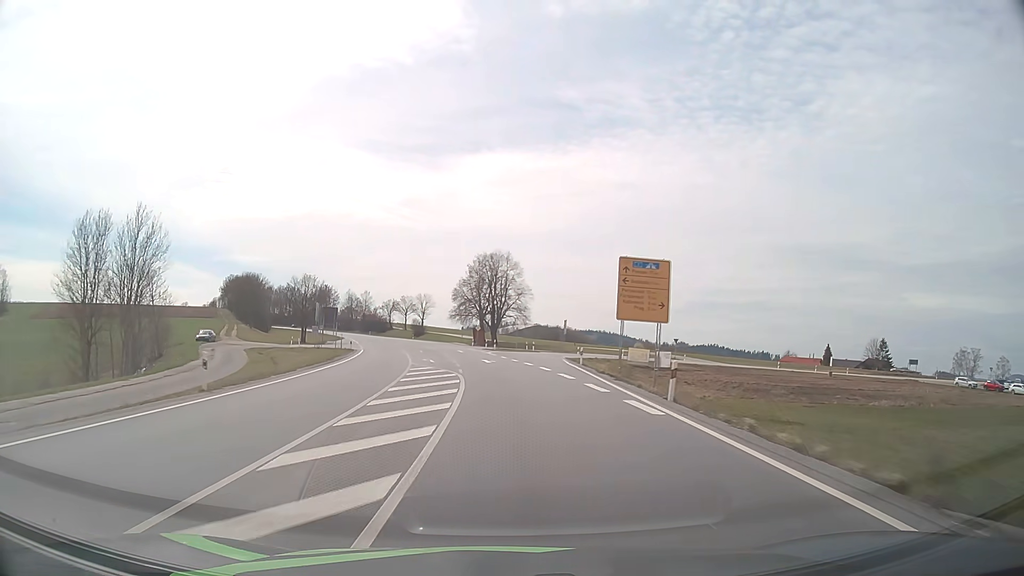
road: primary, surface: asphalt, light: Day
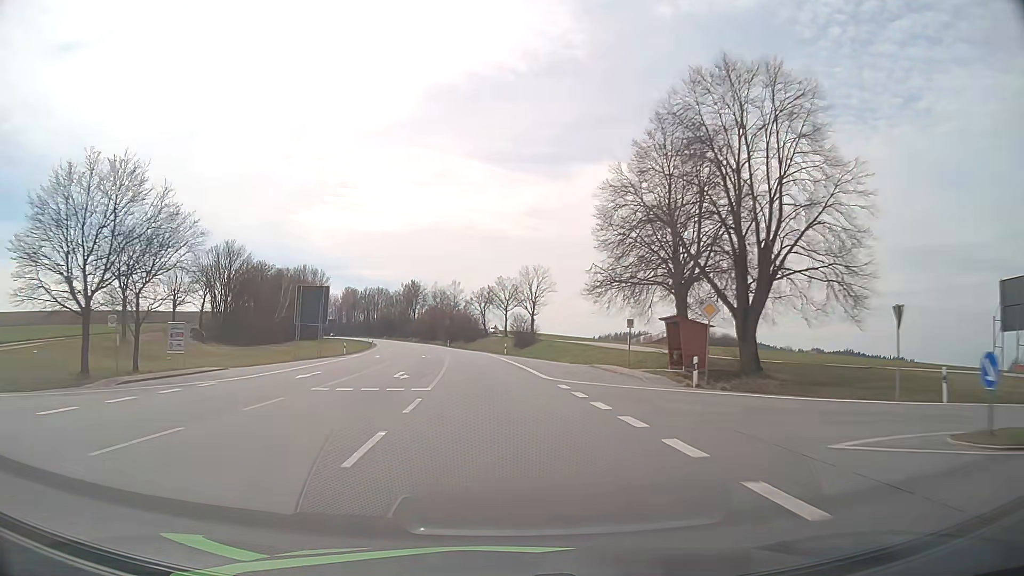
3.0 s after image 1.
(-6.5, +74.2) m; -11°
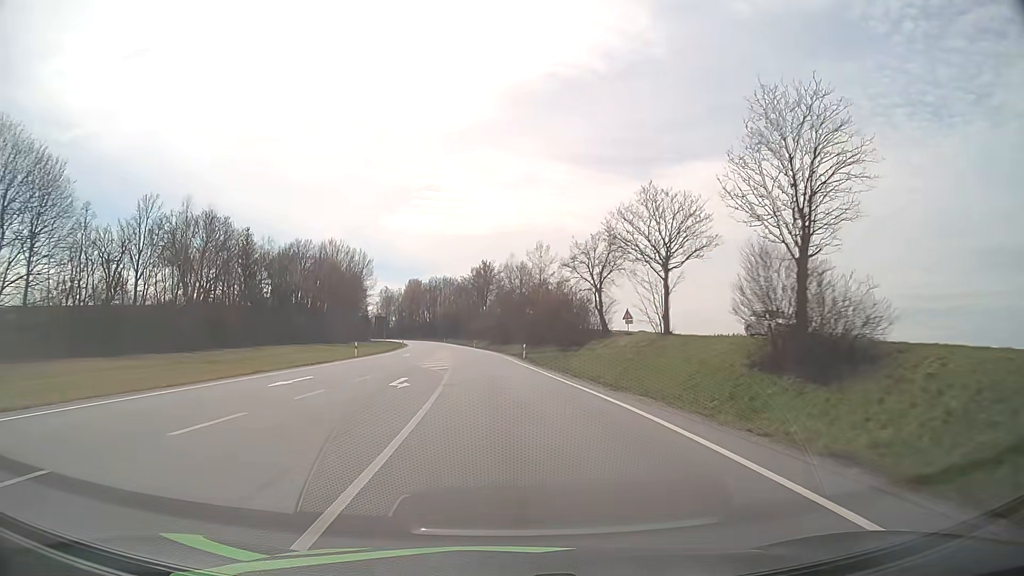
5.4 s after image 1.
(-4.1, +58.8) m; -8°
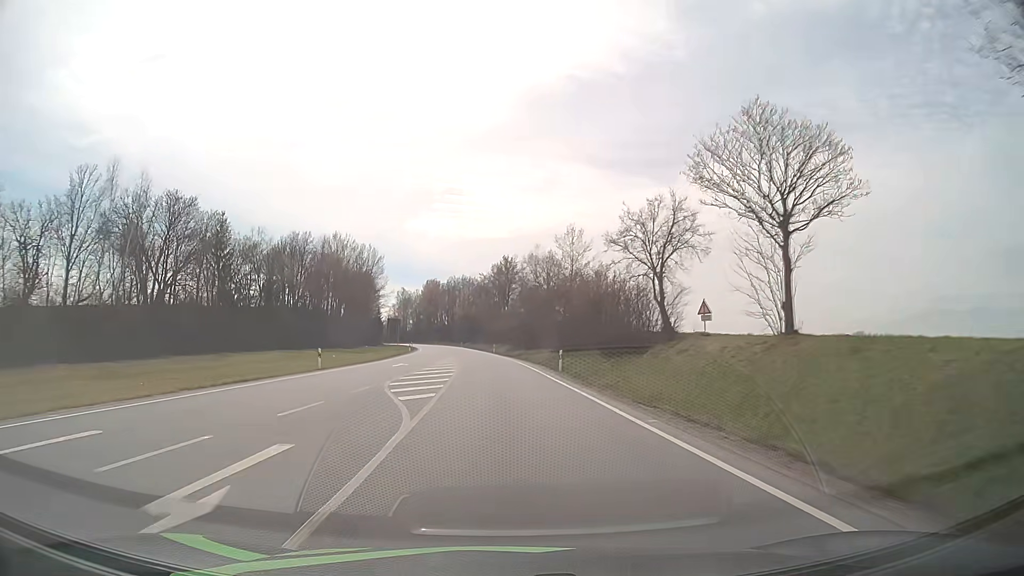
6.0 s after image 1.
(-0.2, +14.7) m; -2°
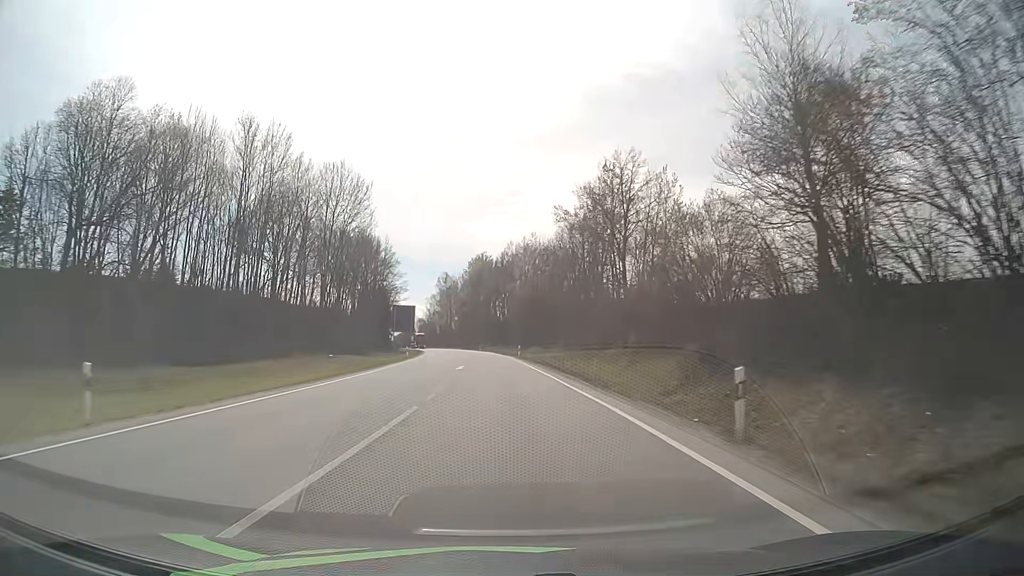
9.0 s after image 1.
(-4.2, +73.8) m; -6°
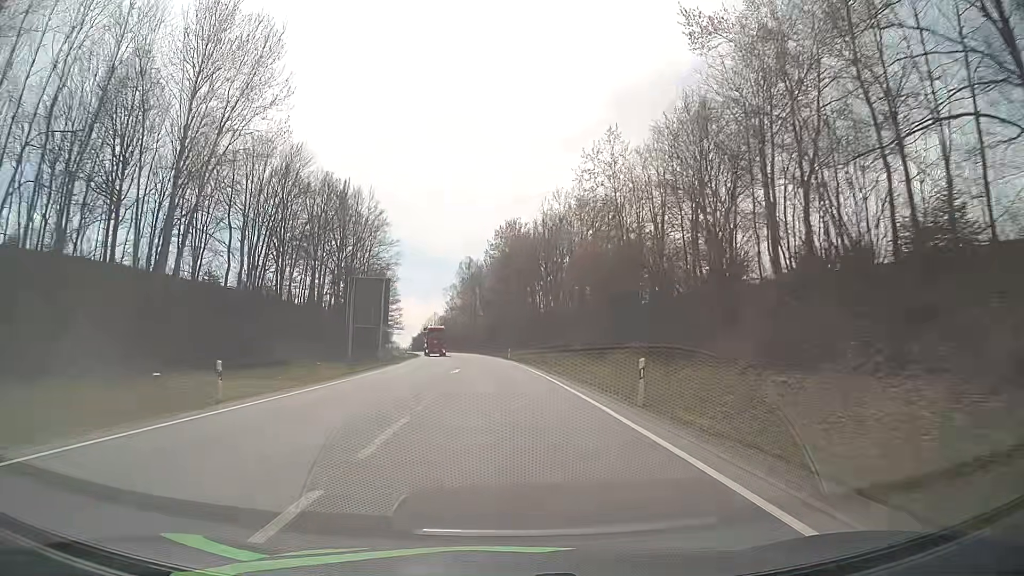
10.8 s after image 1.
(-1.1, +44.6) m; -3°
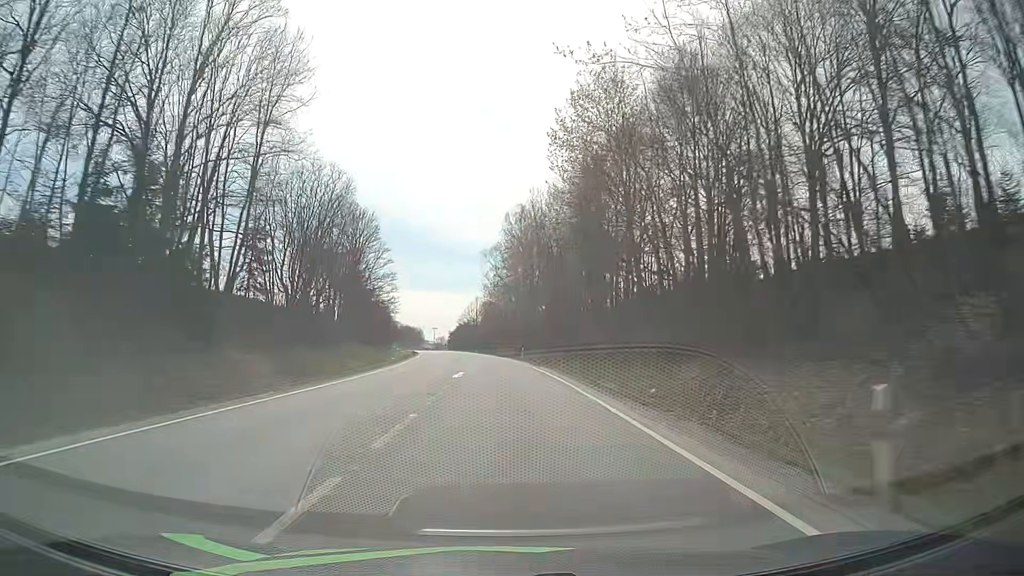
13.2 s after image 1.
(-2.6, +59.8) m; -5°
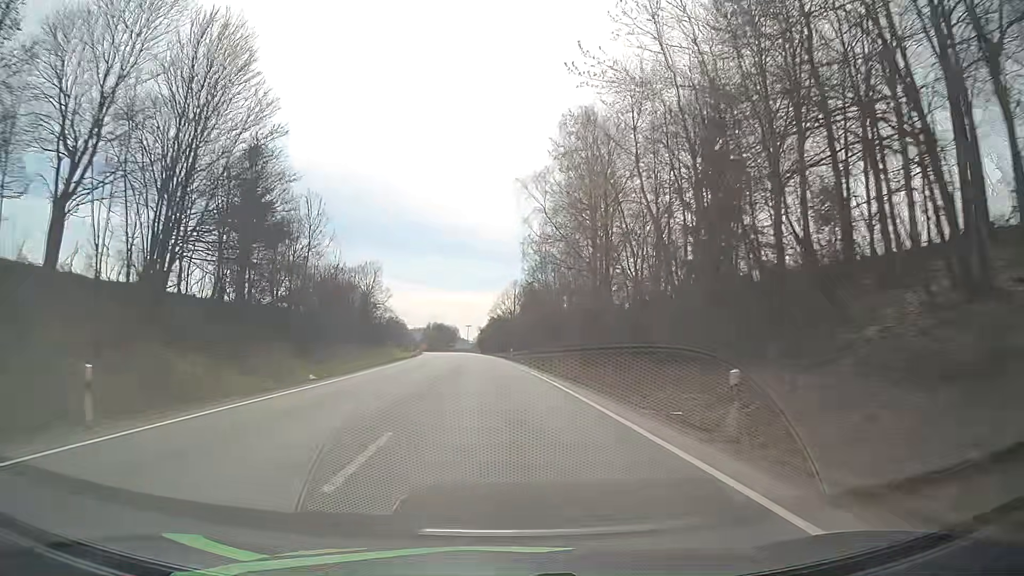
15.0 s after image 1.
(-1.6, +45.3) m; -4°
(0, +10) (0, +20) (-1, +30) (-1, +40) (-2, +50) (-3, +60) (-4, +70) (-5, +80) (-6, +90) (-7, +100) m
